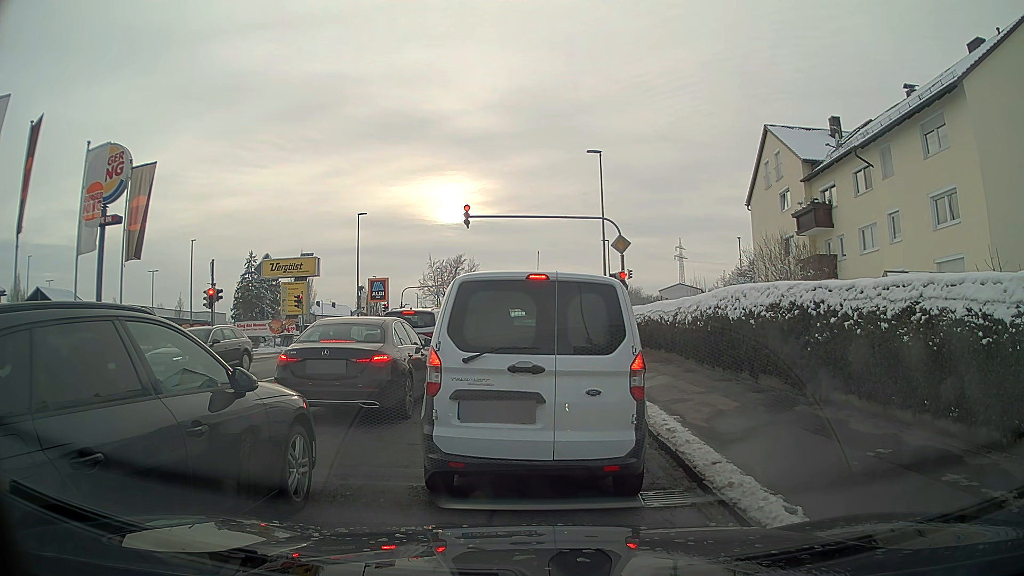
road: tertiary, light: Day
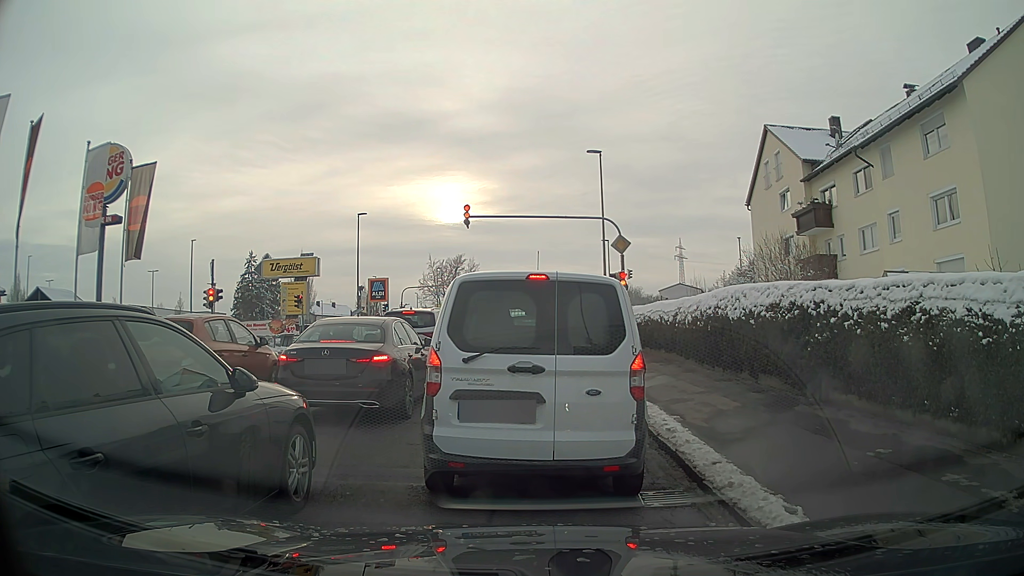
(0.0, 0.0) m; 0°
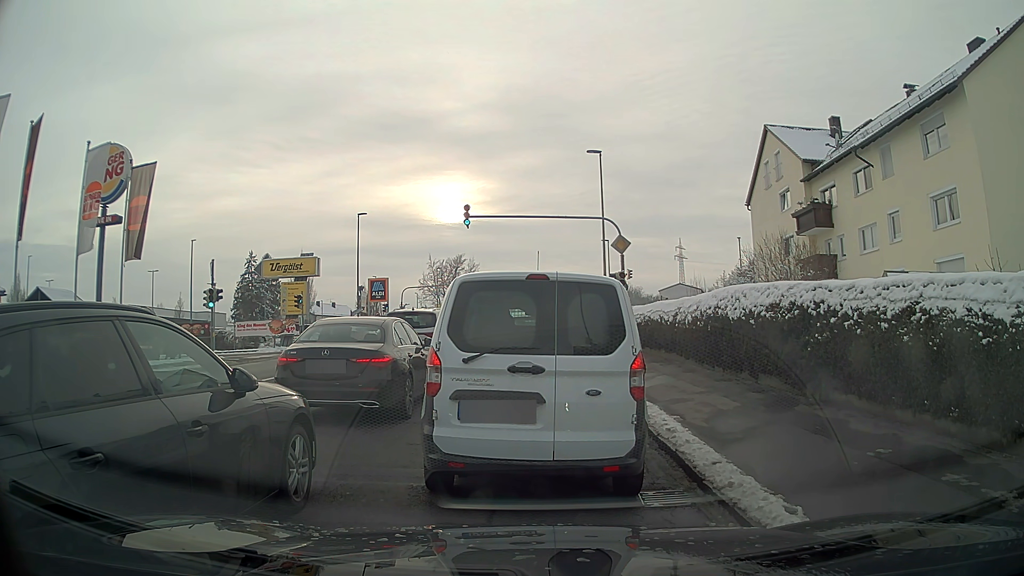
(0.0, 0.0) m; 0°
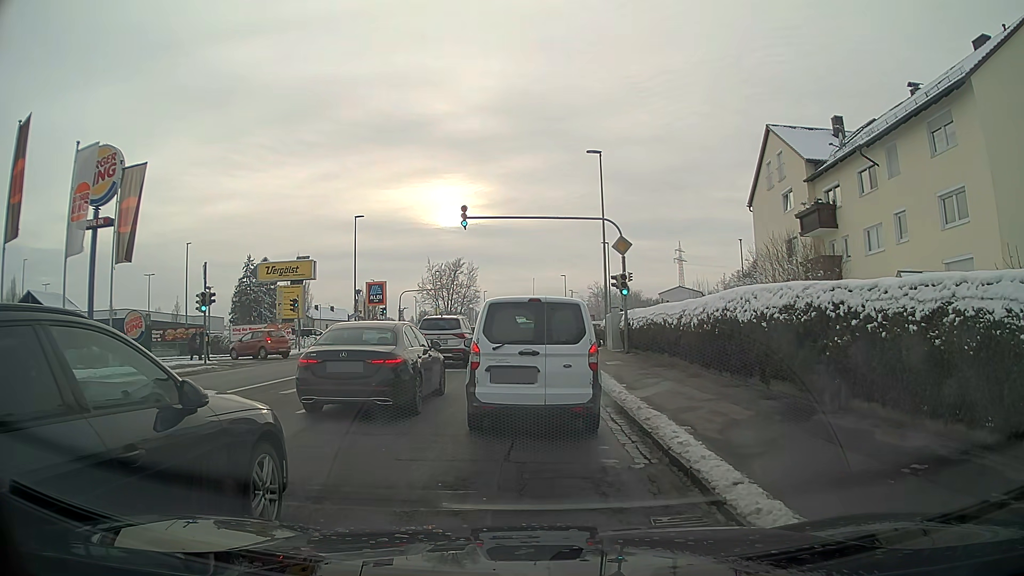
(0.0, +0.7) m; +1°
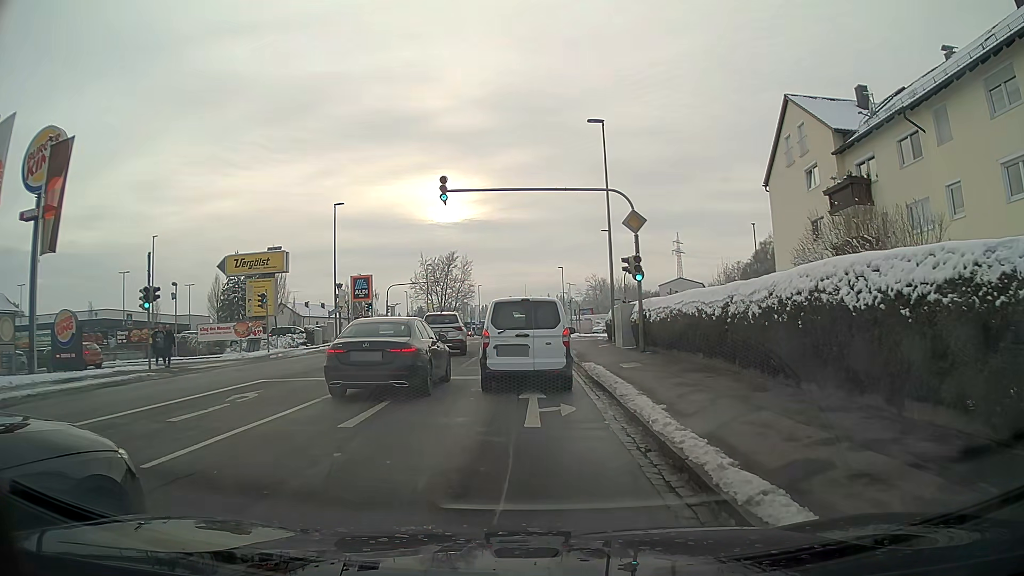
(0.0, +4.7) m; 0°
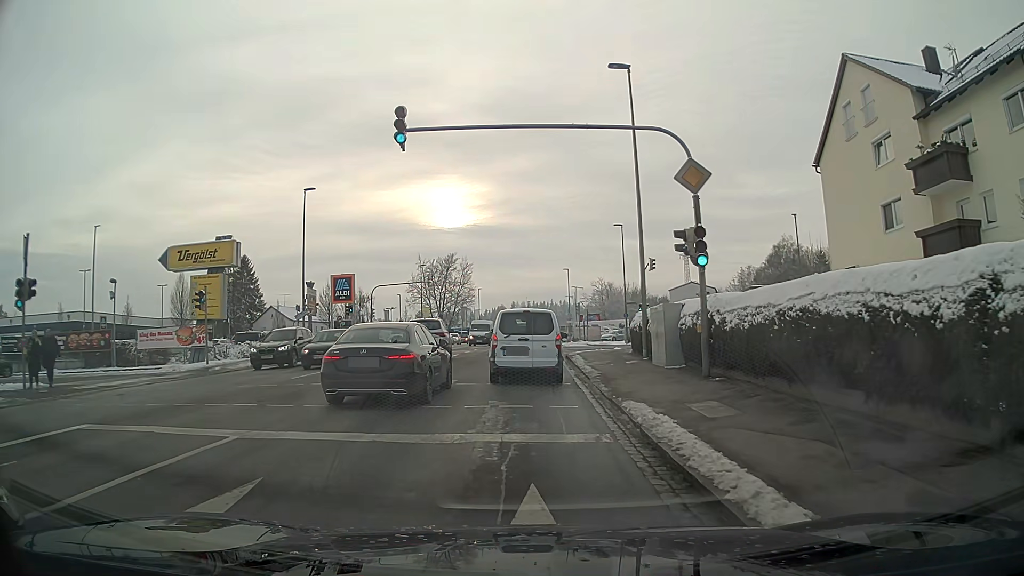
(-0.1, +7.9) m; -1°
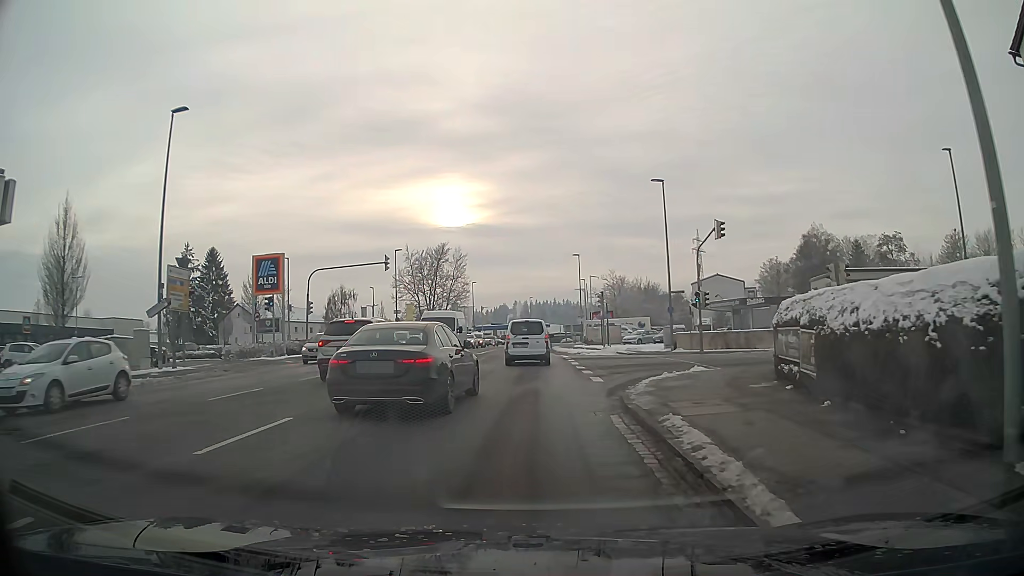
(-0.1, +17.8) m; 0°
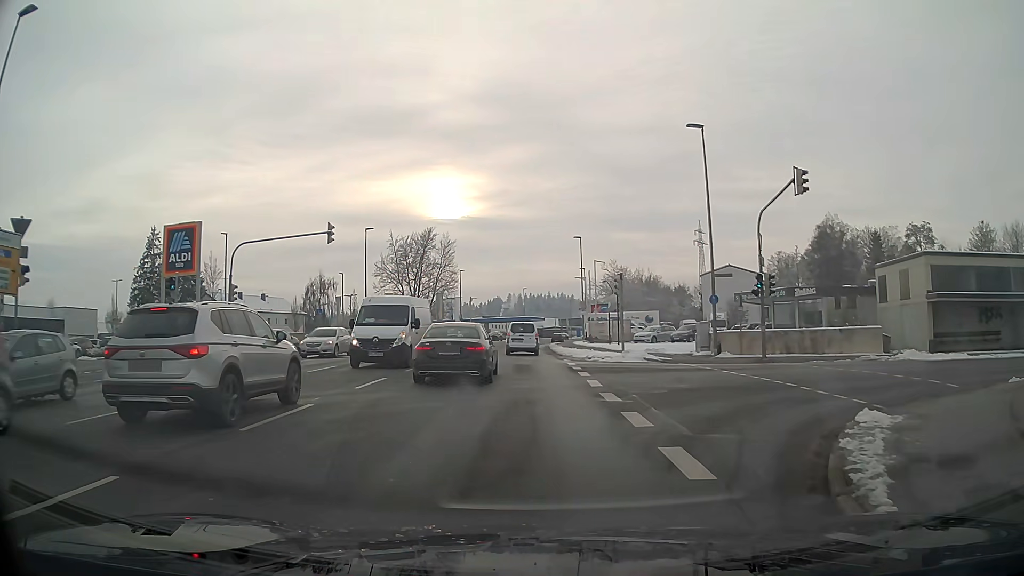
(+0.1, +10.5) m; +2°
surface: asphalt
(+2, +10) (+10, +15) (+20, +15) (+30, +14) (+40, +14) (+50, +13) (+60, +12) (+70, +11) (+80, +10) (+90, +10) m
